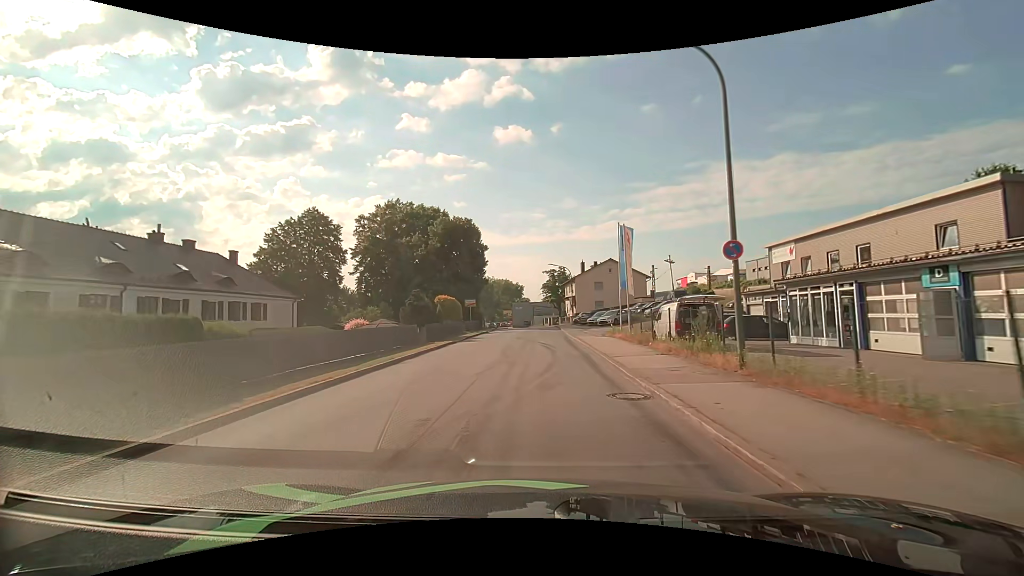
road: unclassified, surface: asphalt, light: Day
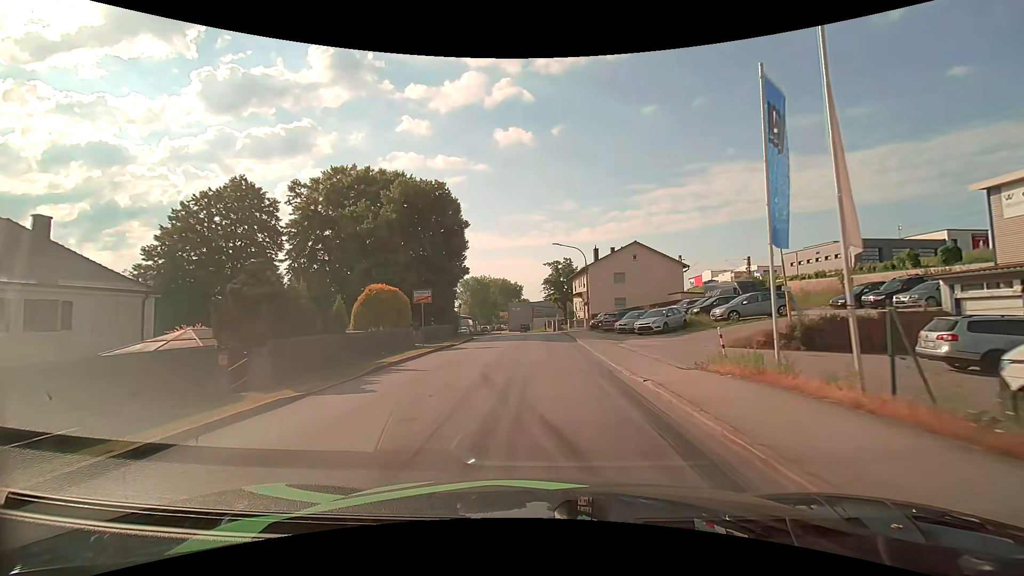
(-0.1, +18.1) m; 0°
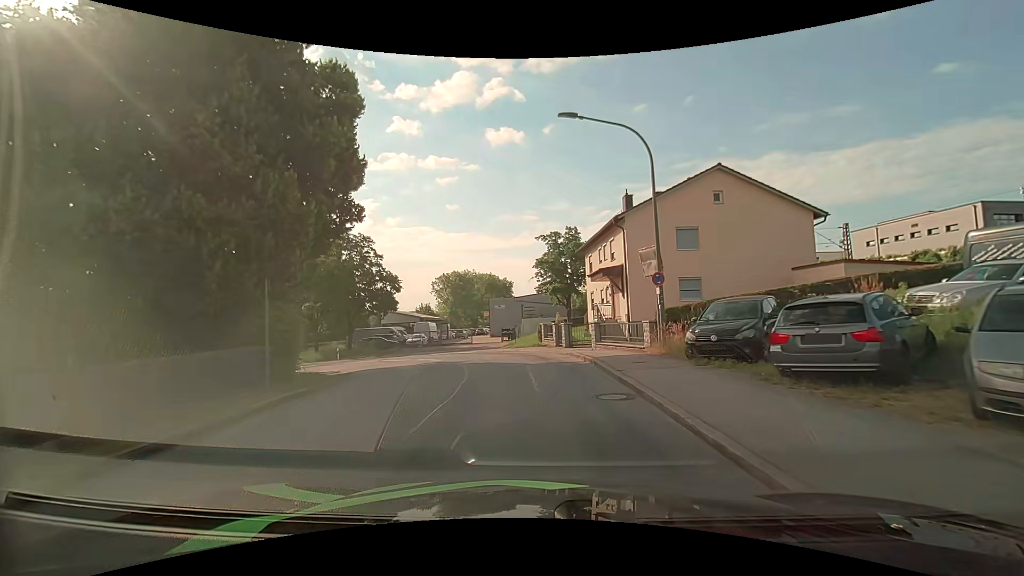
(+0.3, +26.7) m; +1°
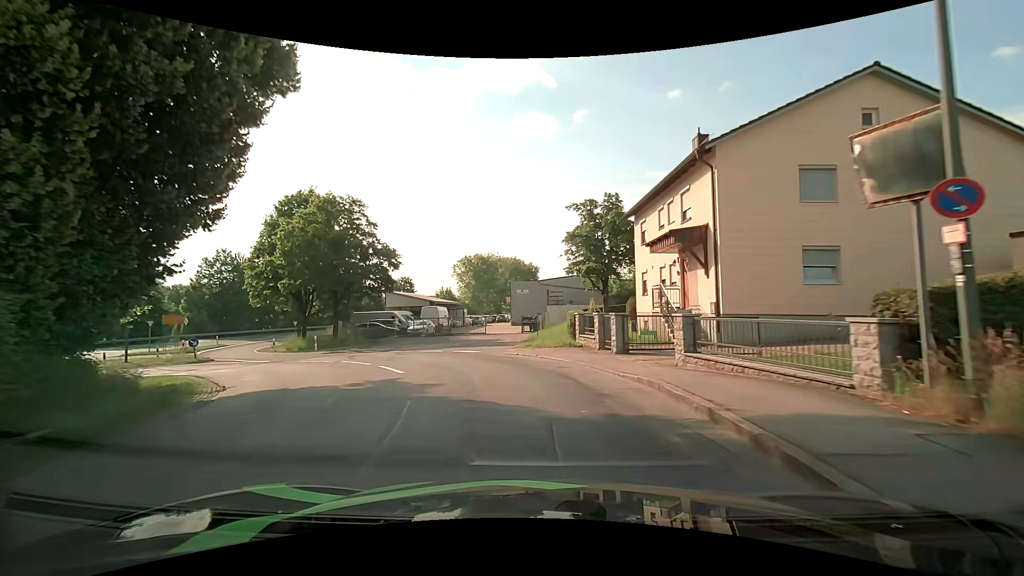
(-0.2, +9.5) m; -3°
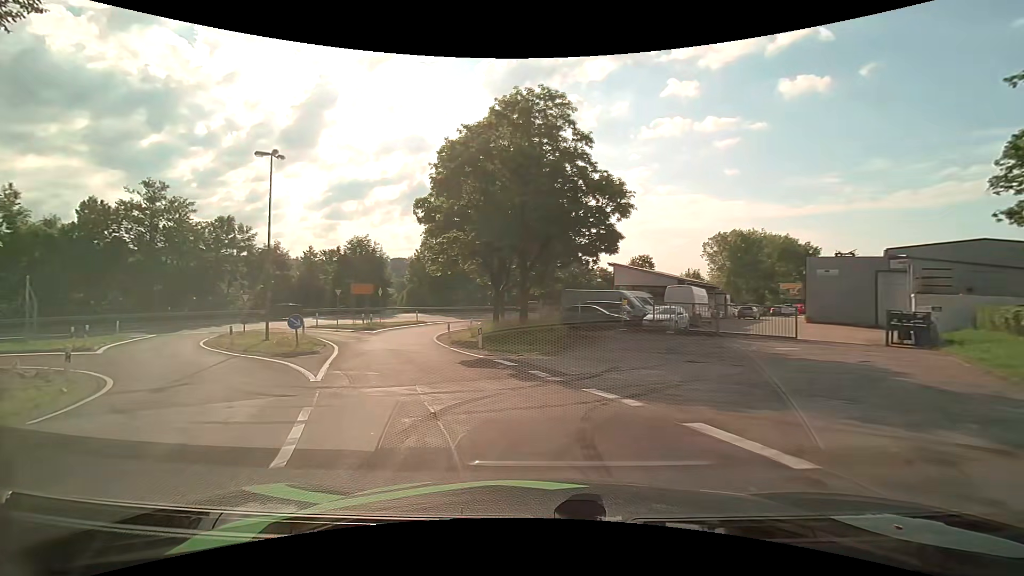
(-3.5, +17.0) m; -27°
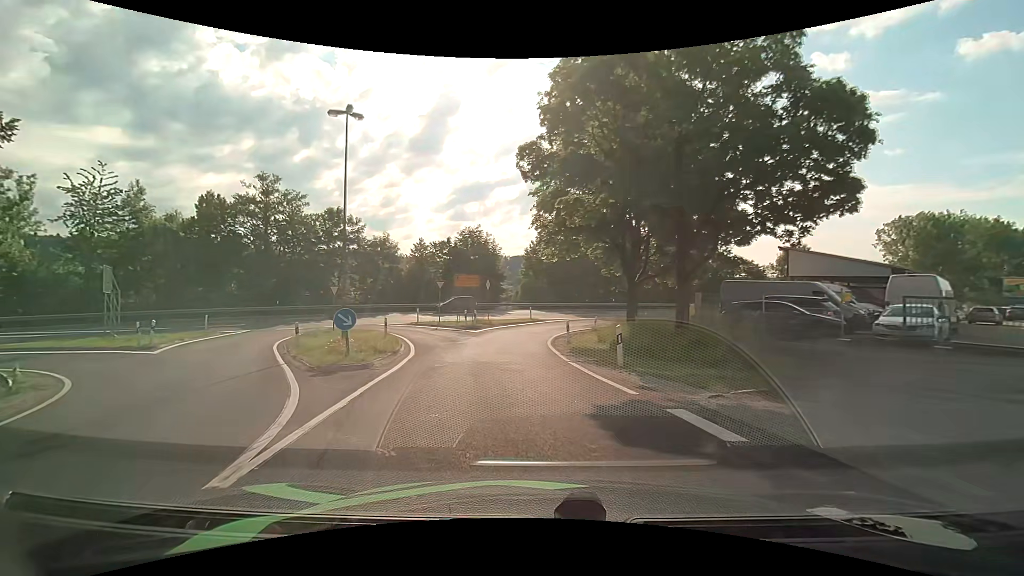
(-0.9, +7.4) m; -13°
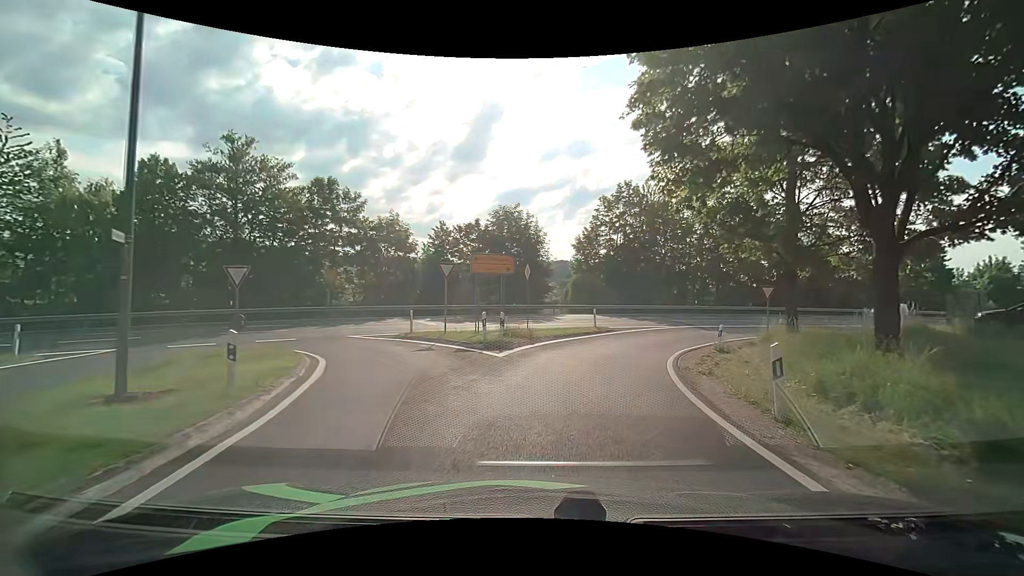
(-1.1, +14.9) m; -5°
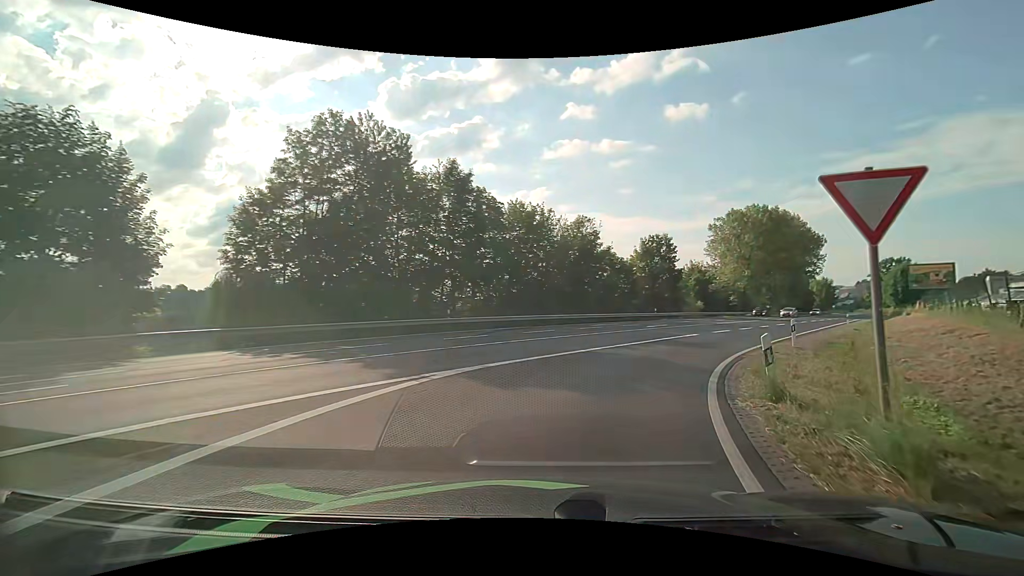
(+5.3, +22.7) m; +29°
(+1, +10) (+5, +19) (+11, +27) (+16, +36) (+22, +44) (+28, +52) (+33, +60) (+39, +69) (+45, +77) (+50, +85) m
